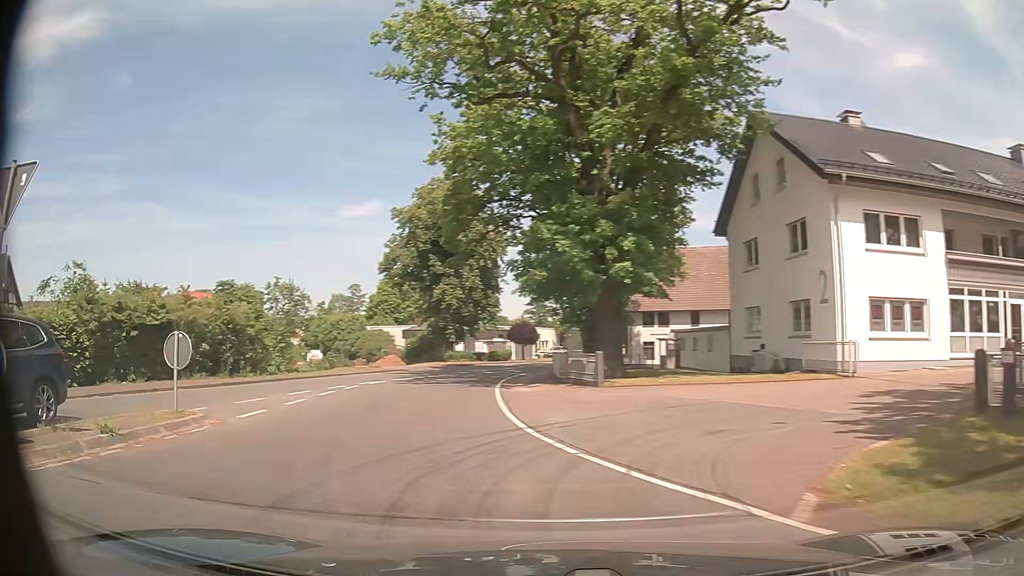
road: tertiary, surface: asphalt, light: Day
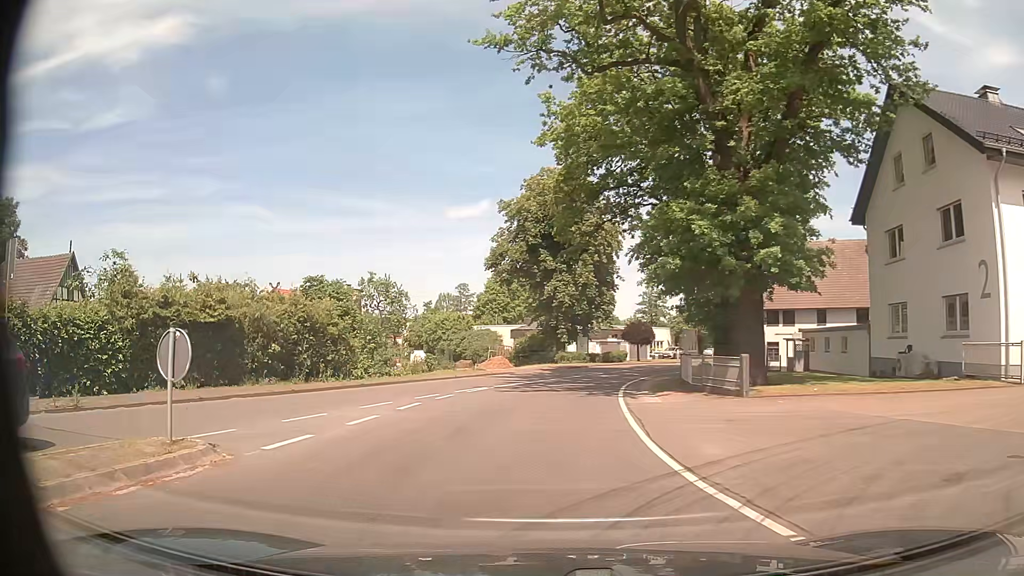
(-0.4, +3.7) m; -10°
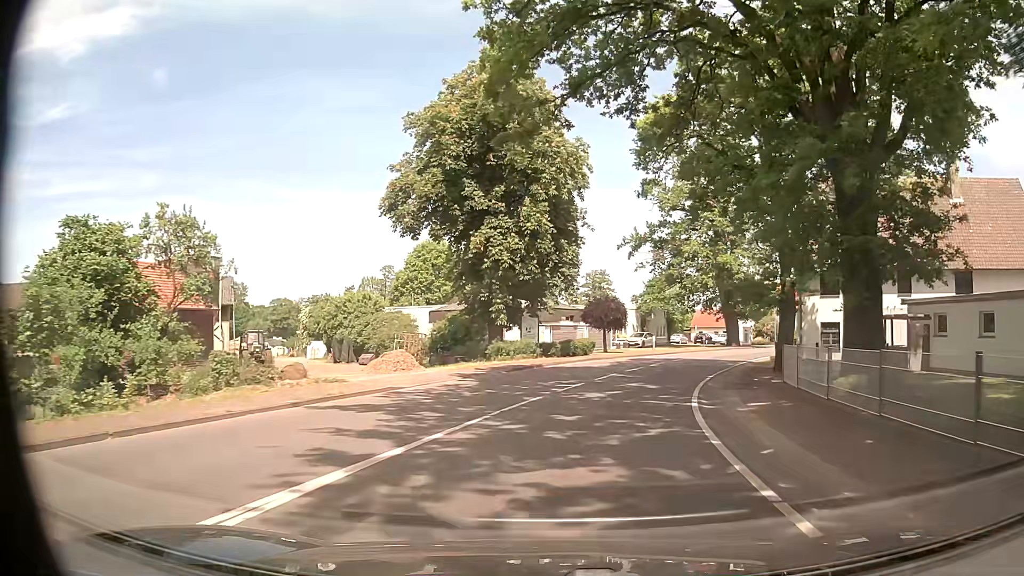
(+0.3, +19.9) m; +5°
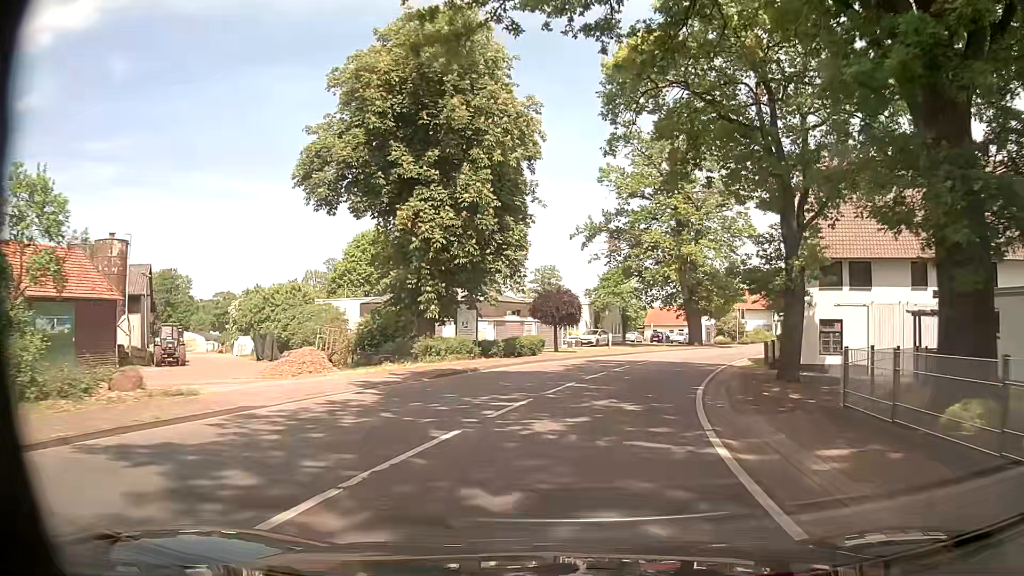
(+0.3, +6.0) m; +4°
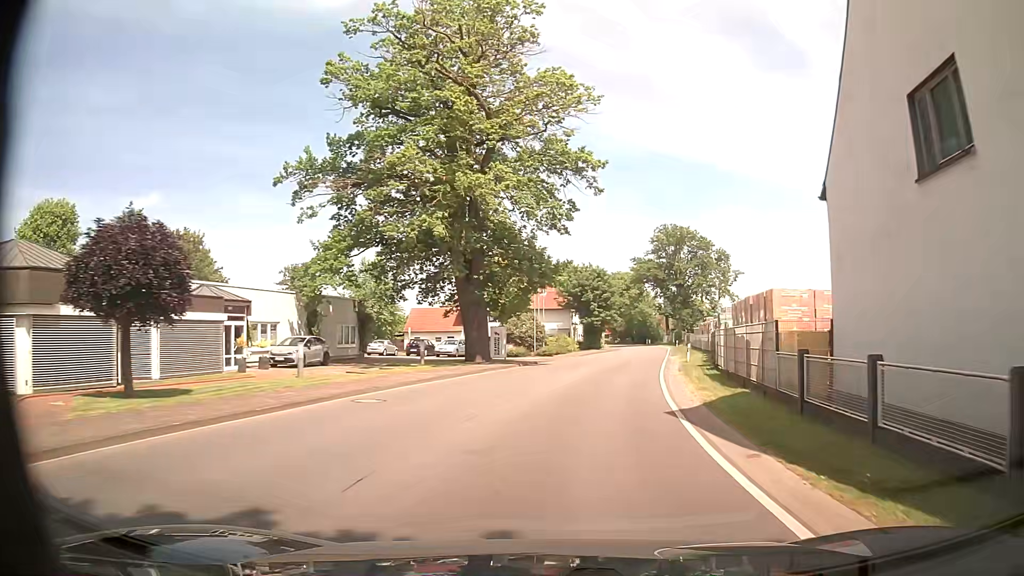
(+5.2, +27.1) m; +21°
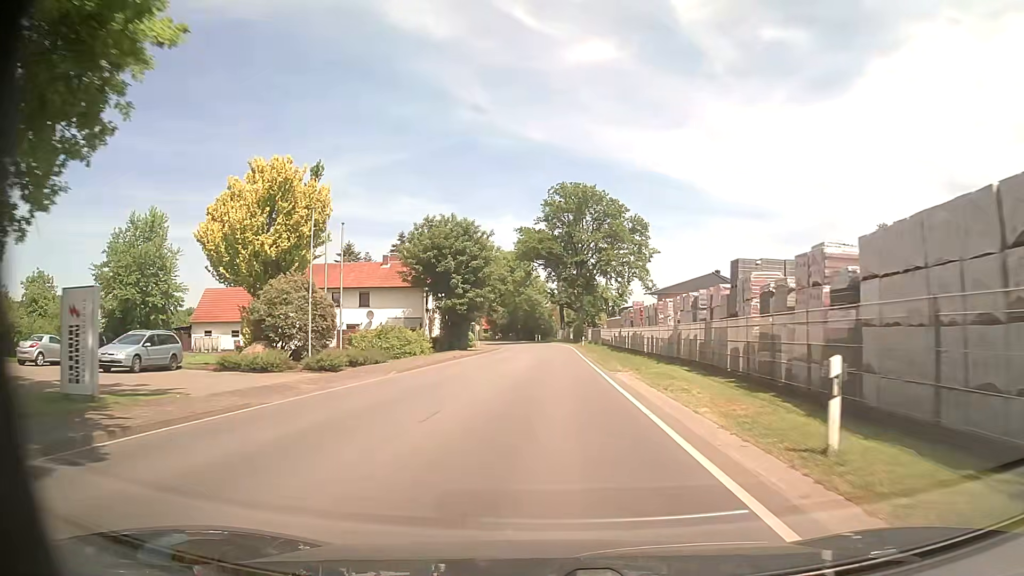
(+3.5, +31.8) m; +10°
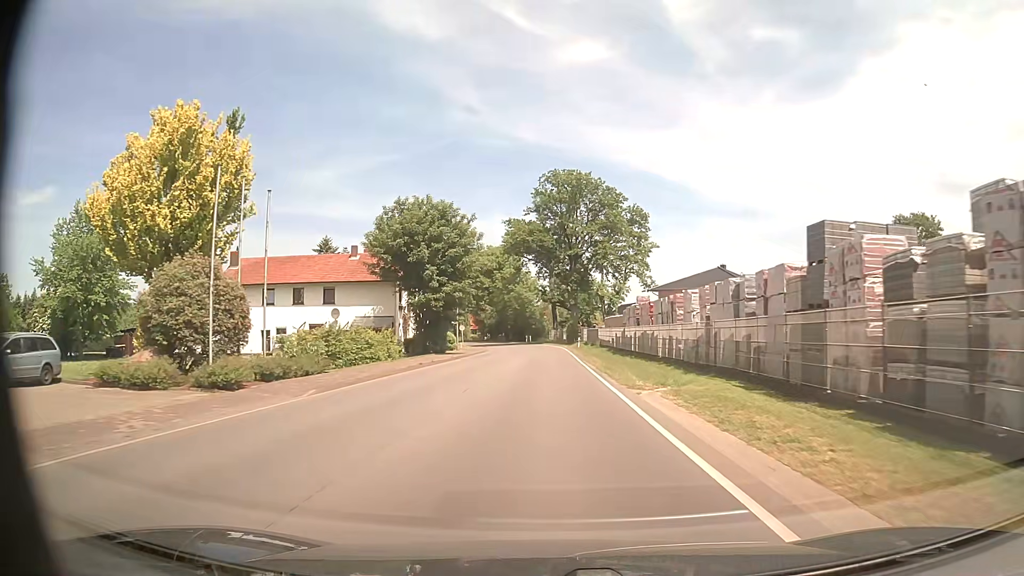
(0.0, +7.9) m; 0°
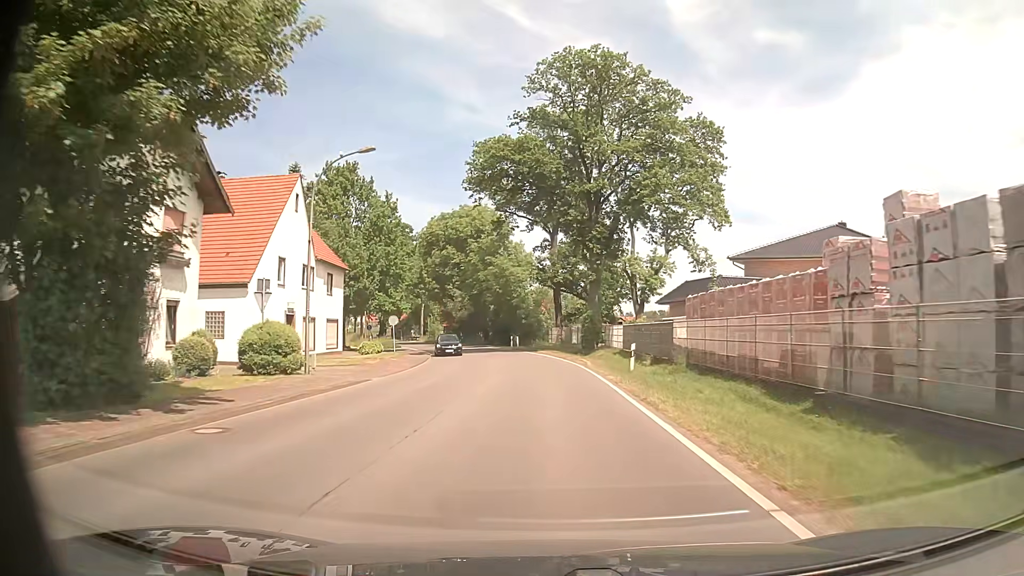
(0.0, +38.7) m; 0°
(0, +10) (0, +20) (0, +30) (-1, +40) (-3, +50) (-5, +60) (-8, +69) (-12, +78) (-16, +88) (-20, +97) m
